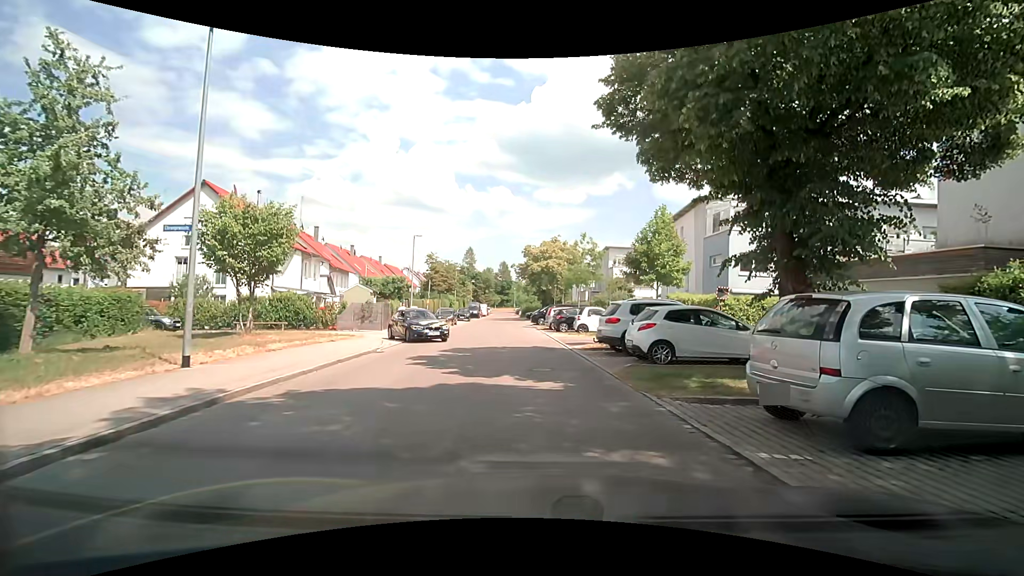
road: residential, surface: asphalt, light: Day
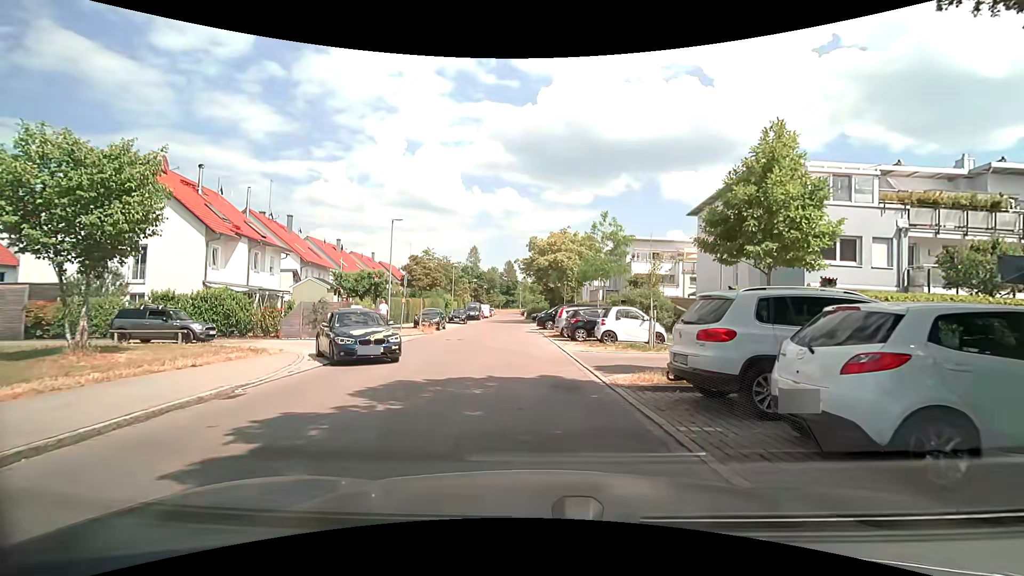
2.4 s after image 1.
(+0.1, +8.4) m; +1°
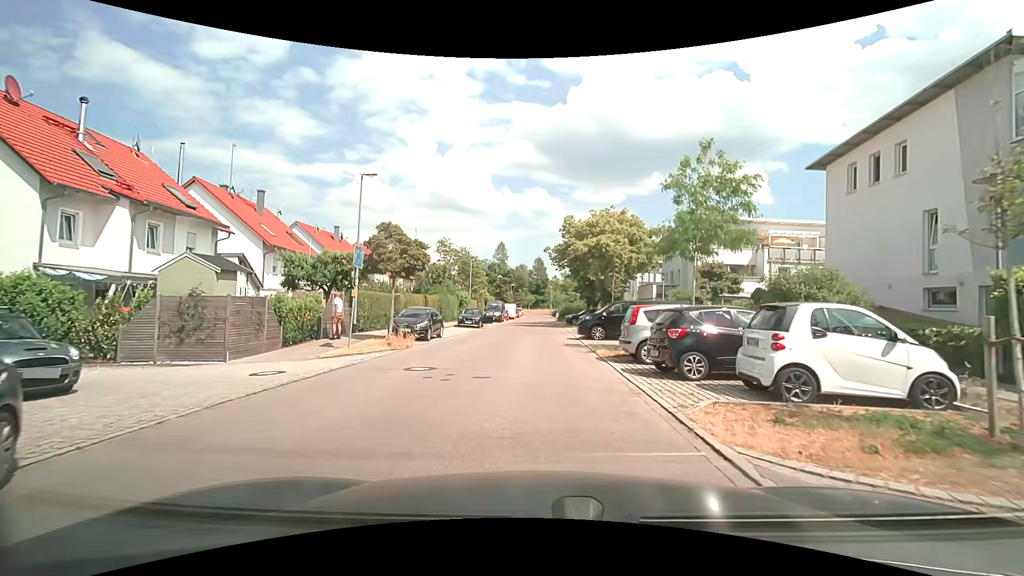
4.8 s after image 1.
(-0.5, +12.3) m; -4°
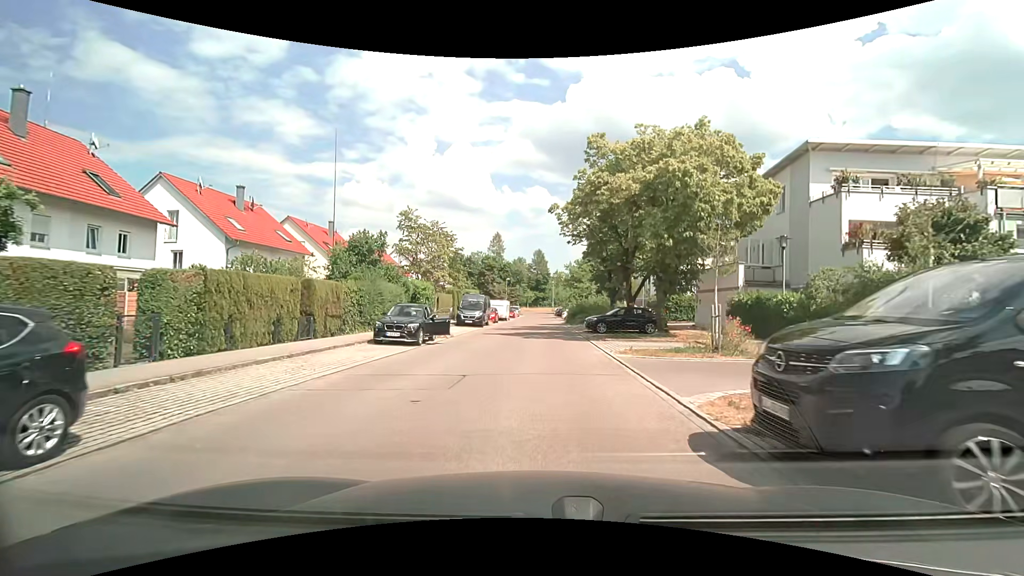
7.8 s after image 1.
(-0.2, +20.1) m; 0°
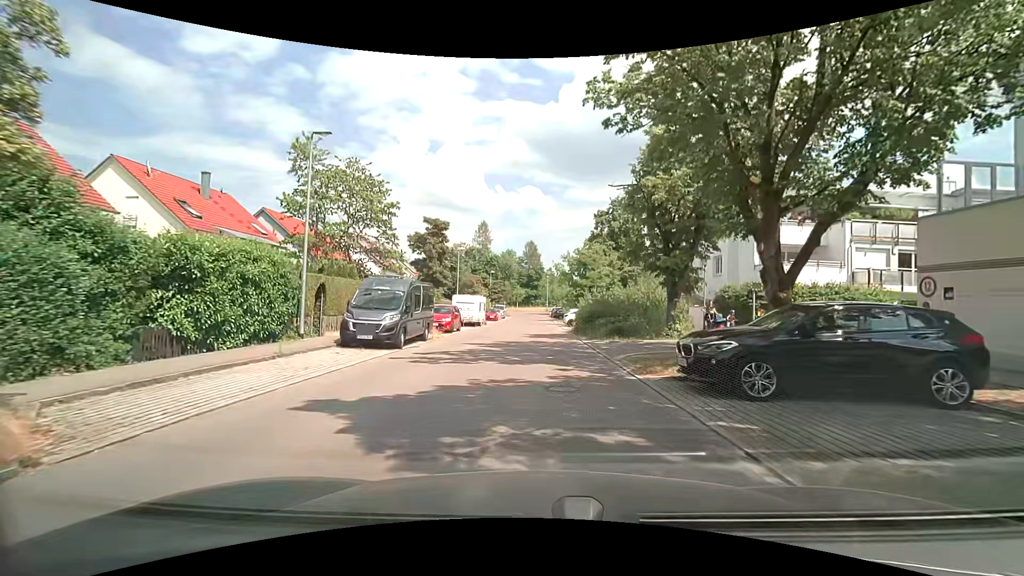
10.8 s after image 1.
(+0.2, +21.0) m; 0°
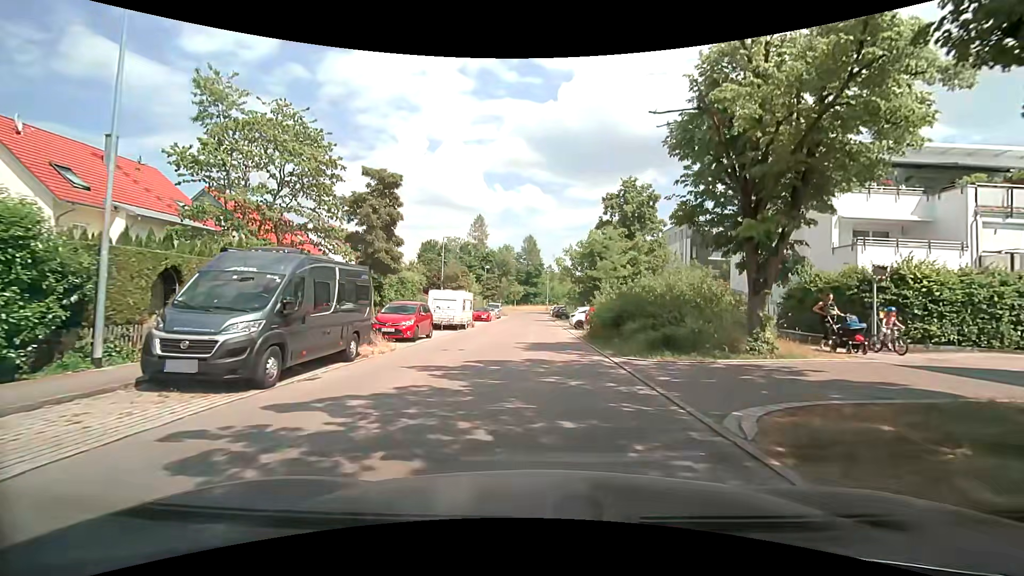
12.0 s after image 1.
(+0.1, +8.4) m; 0°
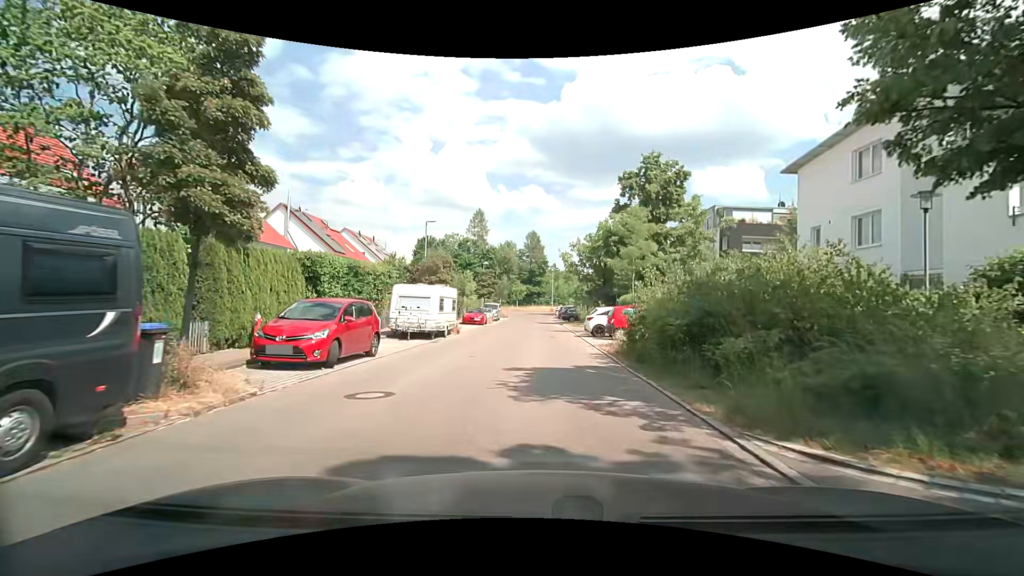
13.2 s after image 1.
(0.0, +8.4) m; 0°
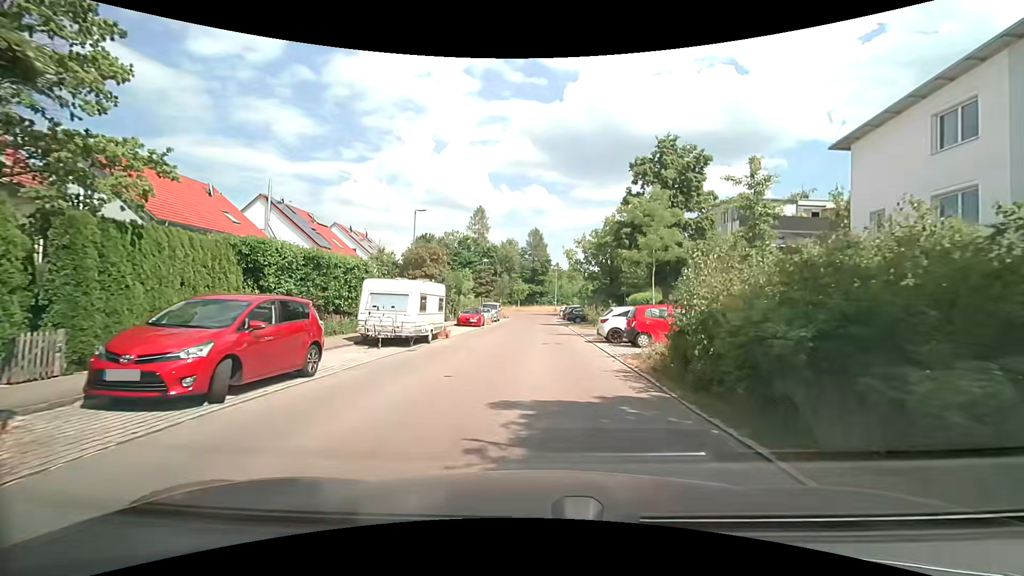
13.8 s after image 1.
(0.0, +4.2) m; -1°
(0, +10) (0, +20) (0, +30) (+1, +40) (+1, +50) (+1, +60) (+2, +70) (+5, +79) (+14, +84) (+24, +83) m
